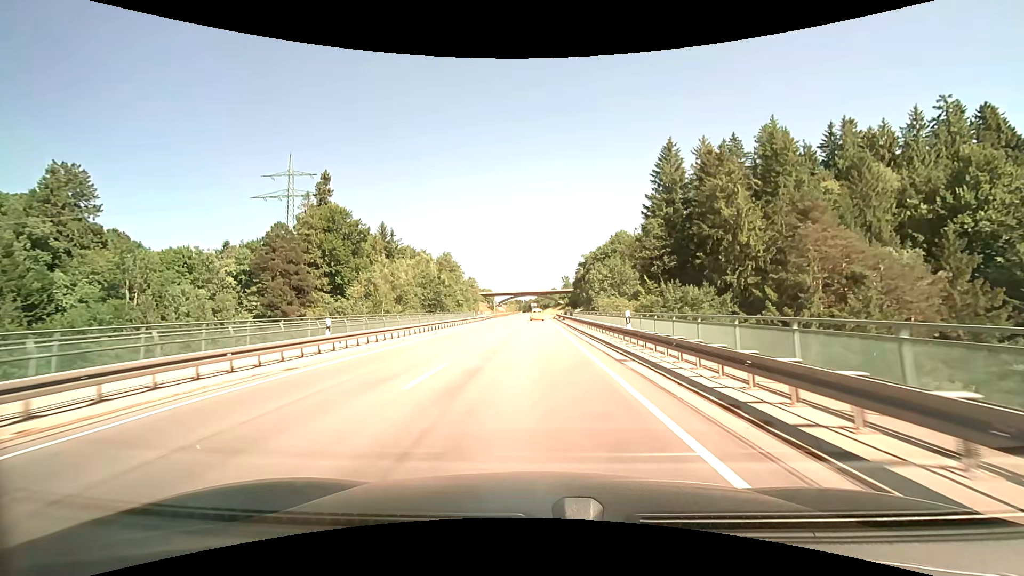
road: primary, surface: asphalt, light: Day
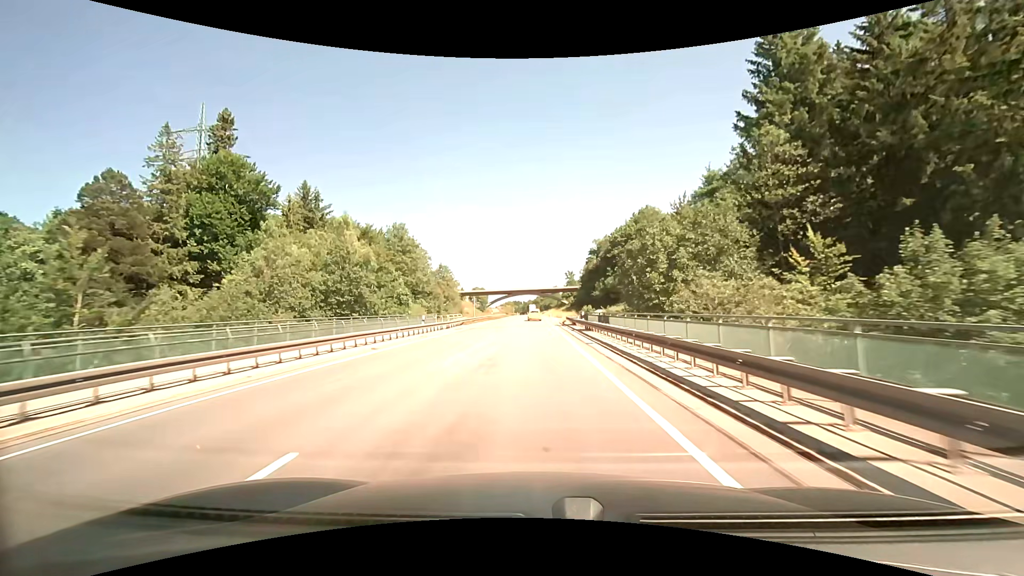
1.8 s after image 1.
(+0.2, +32.0) m; +1°
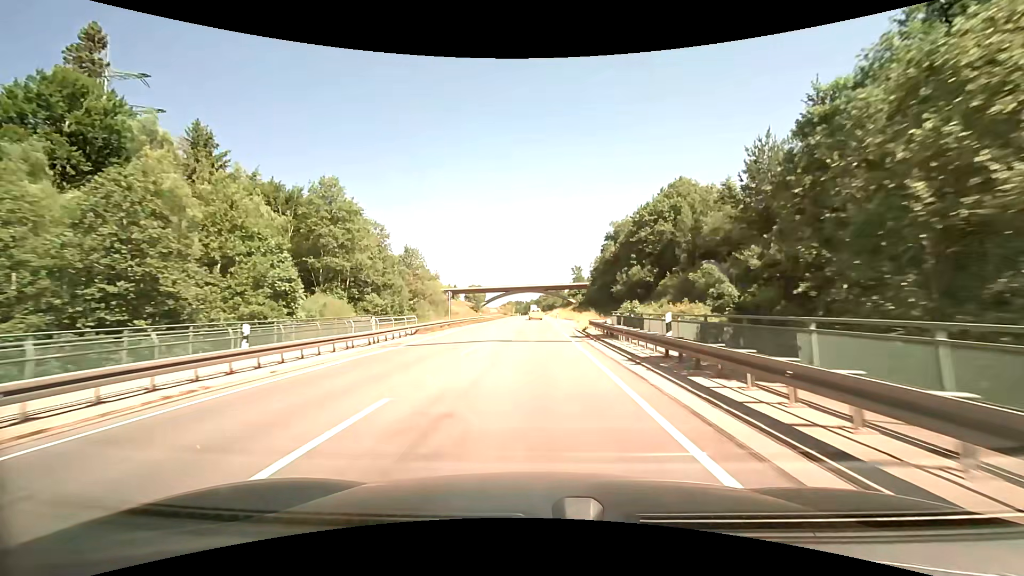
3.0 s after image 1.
(-0.1, +21.4) m; 0°
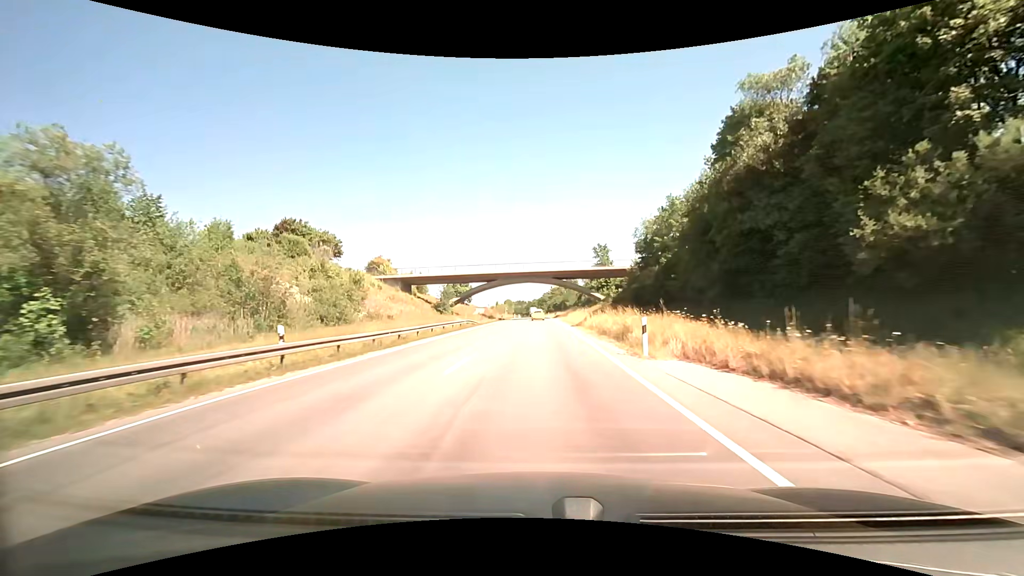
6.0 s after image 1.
(-1.0, +53.7) m; -1°
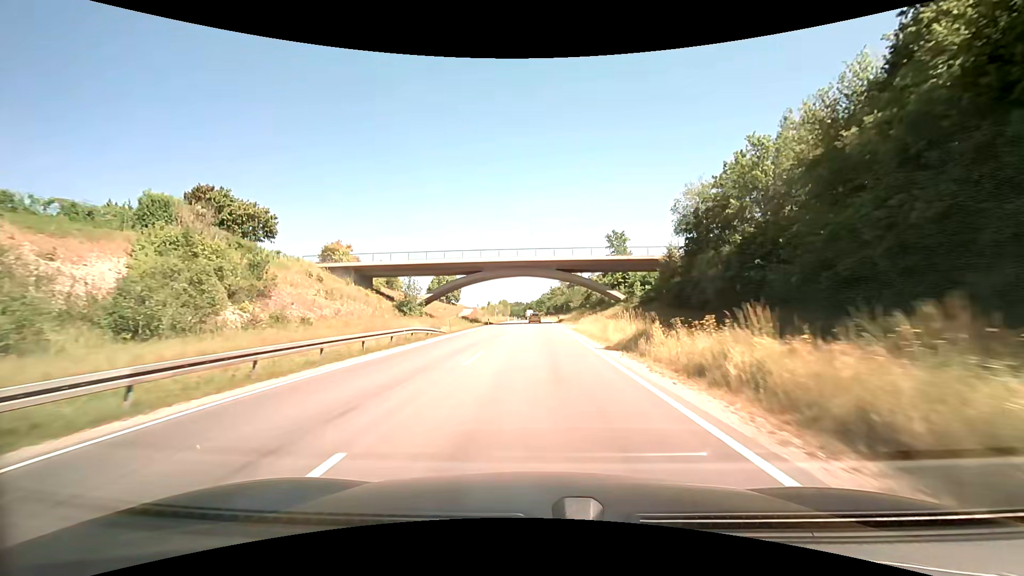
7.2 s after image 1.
(+0.5, +21.5) m; 0°
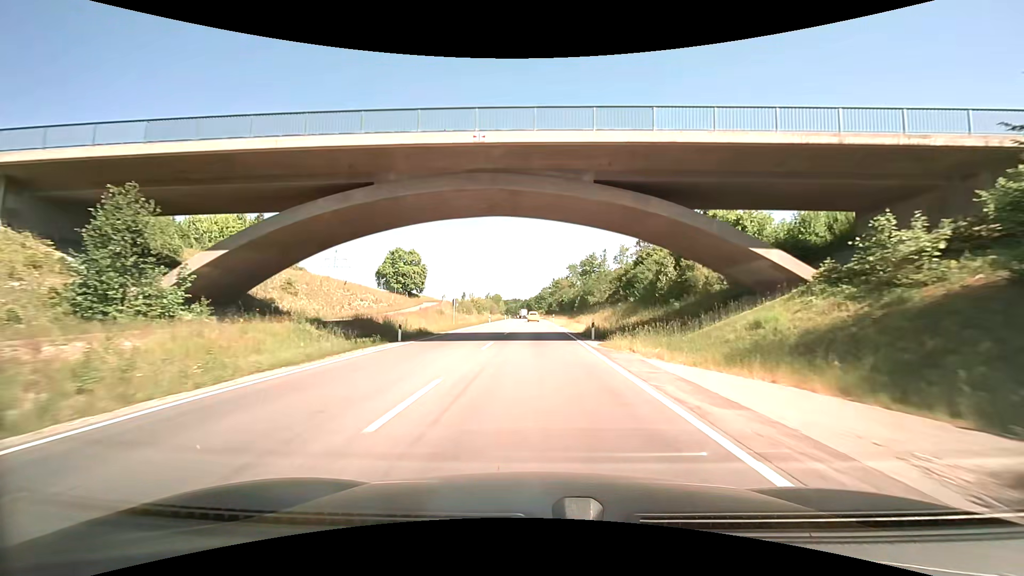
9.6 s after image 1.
(-0.1, +43.4) m; 0°
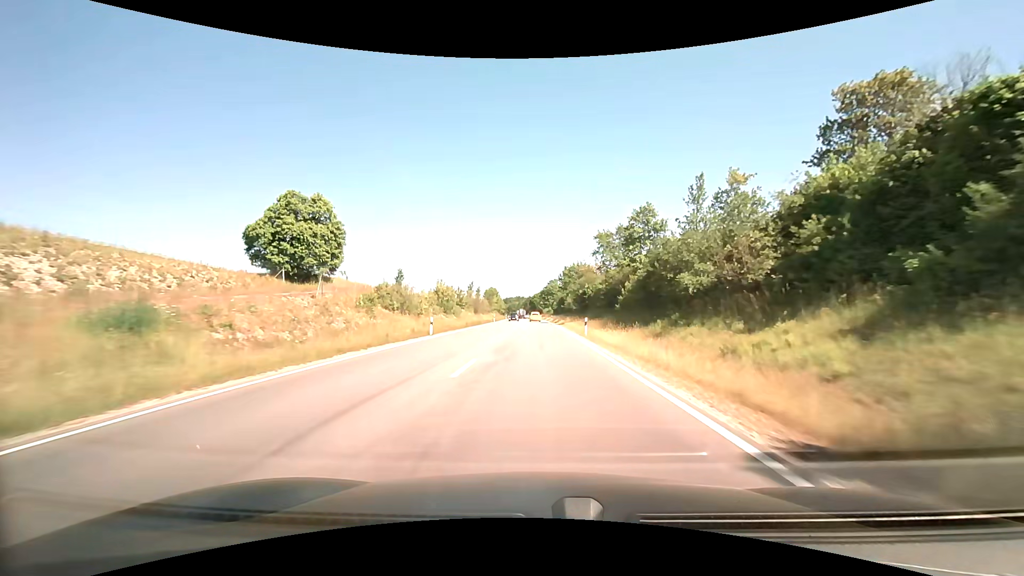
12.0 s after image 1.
(-0.5, +44.0) m; 0°
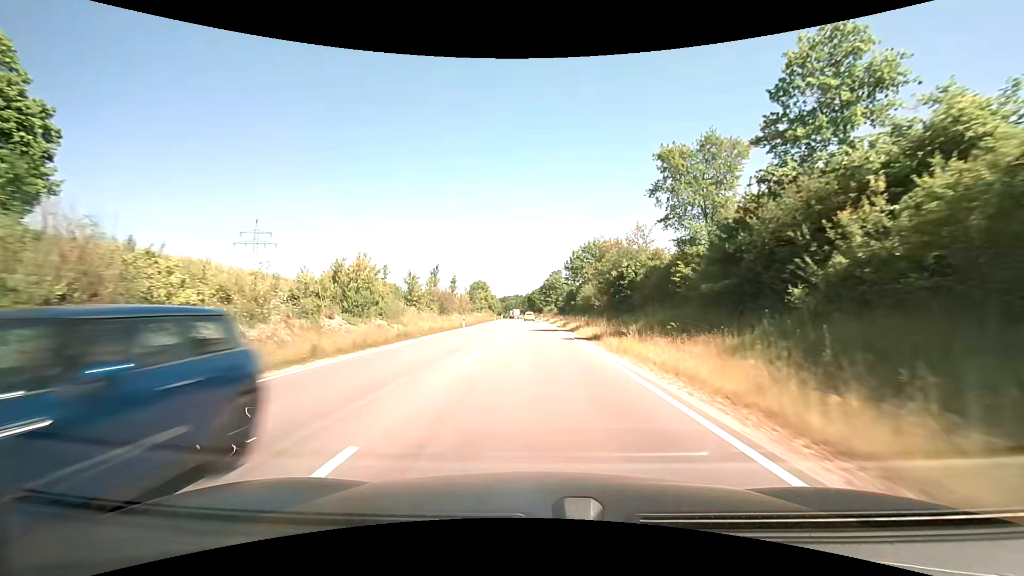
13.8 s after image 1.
(+0.2, +33.4) m; 0°
(0, +10) (0, +20) (0, +30) (0, +40) (0, +50) (0, +60) (-1, +70) (-1, +80) (-1, +90) (-1, +100) m
